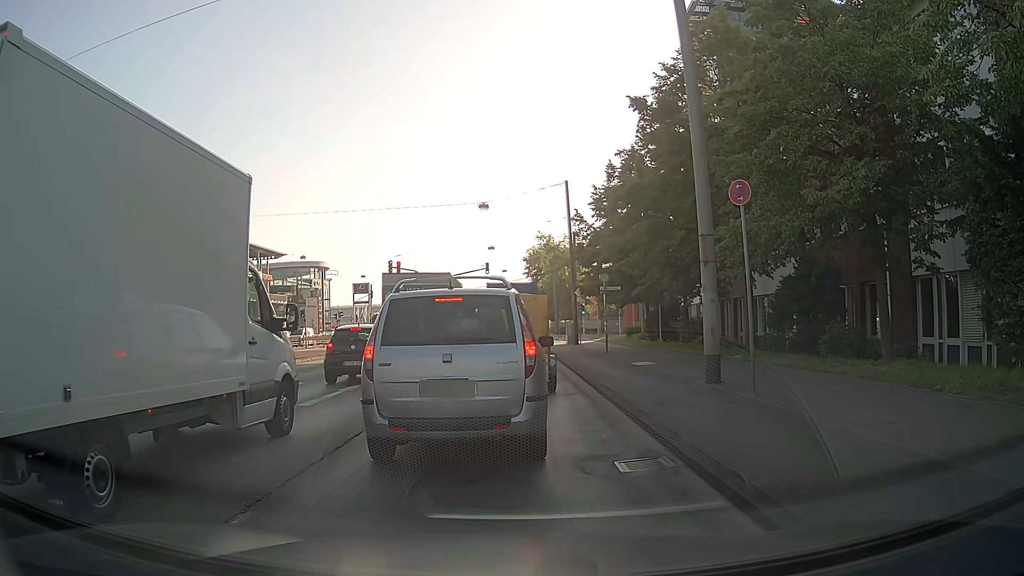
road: primary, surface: asphalt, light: Day
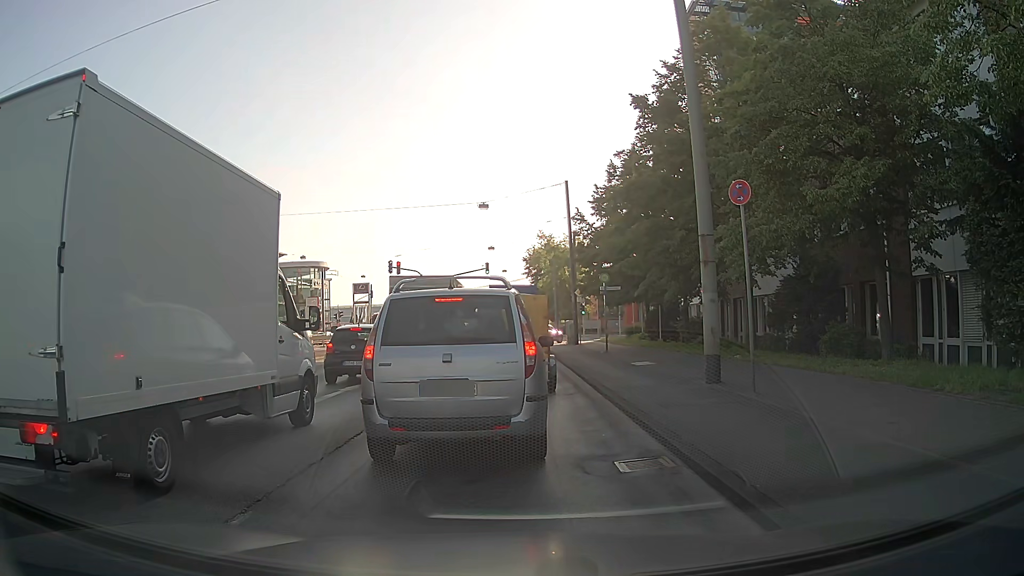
(0.0, 0.0) m; 0°
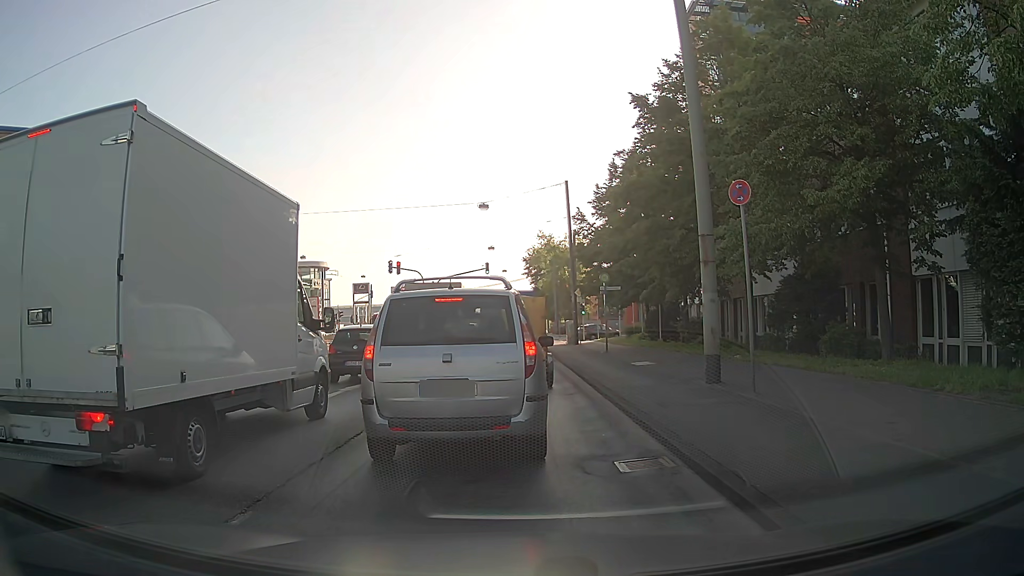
(0.0, 0.0) m; 0°
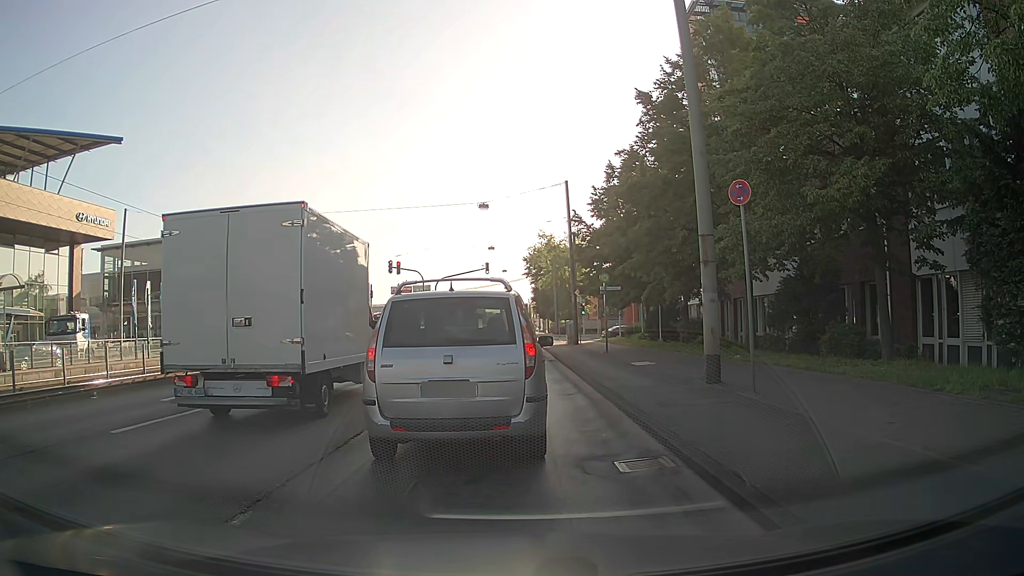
(0.0, 0.0) m; 0°
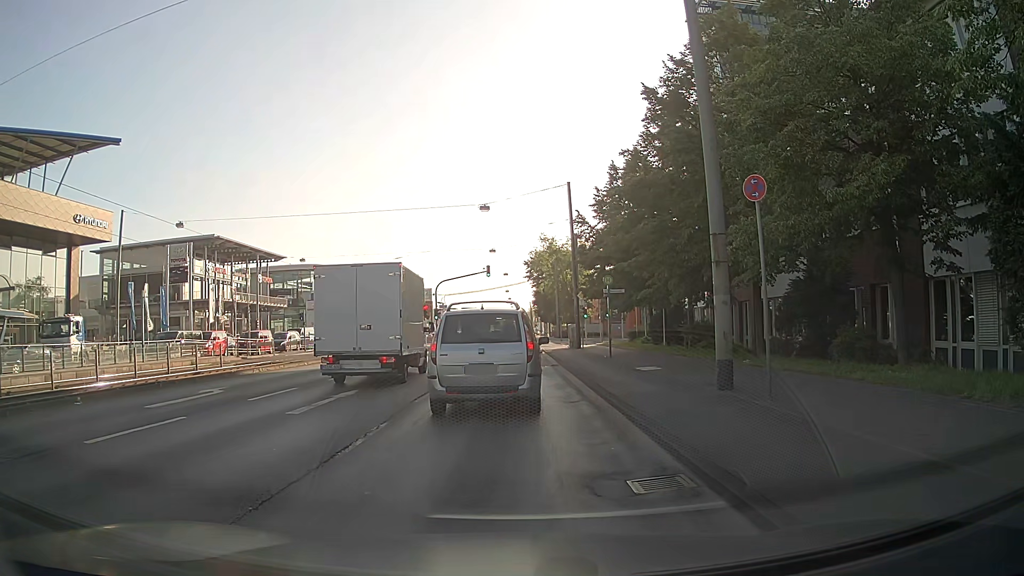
(0.0, +0.7) m; -1°
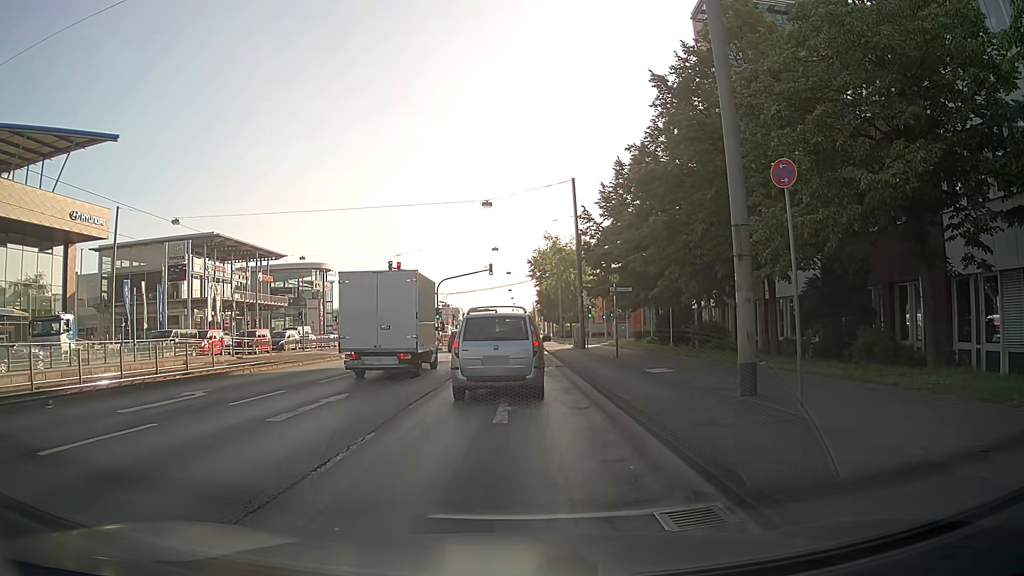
(0.0, +1.2) m; -1°
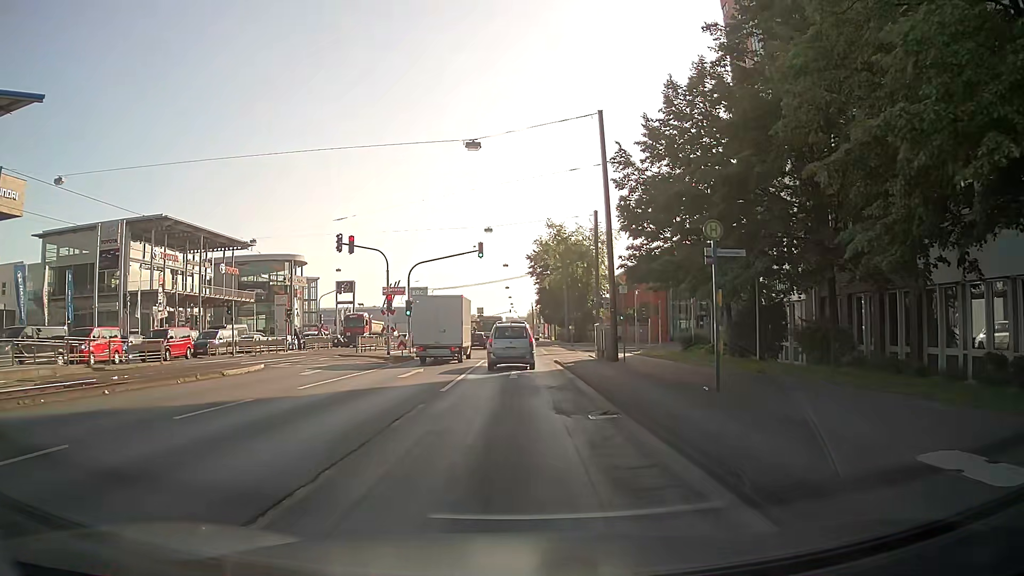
(+0.1, +14.8) m; +1°
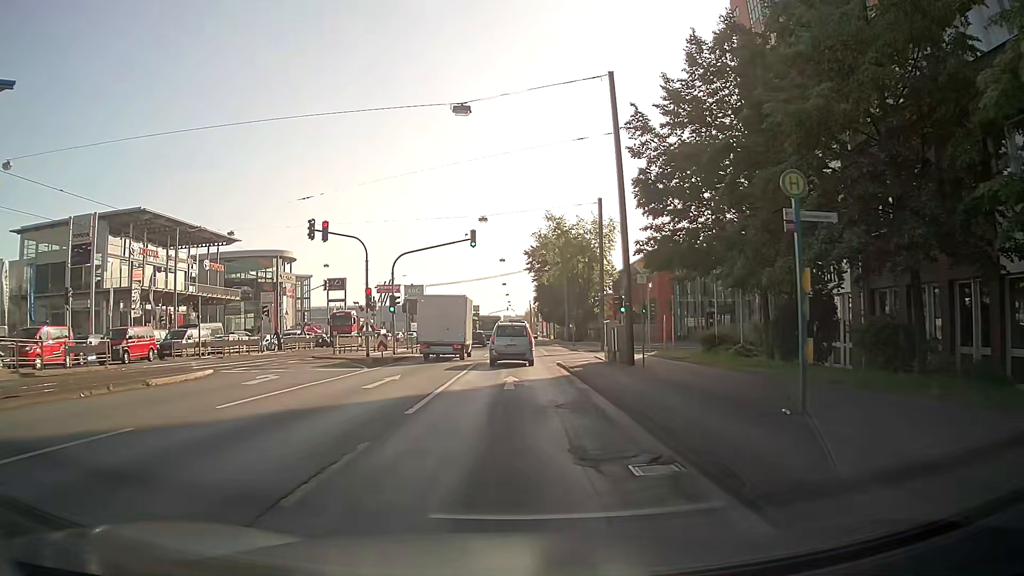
(0.0, +4.6) m; -1°
(0, +10) (0, +20) (0, +30) (0, +40) (0, +50) (+1, +60) (+1, +70) (+1, +80) (+1, +90) (+1, +100) m
